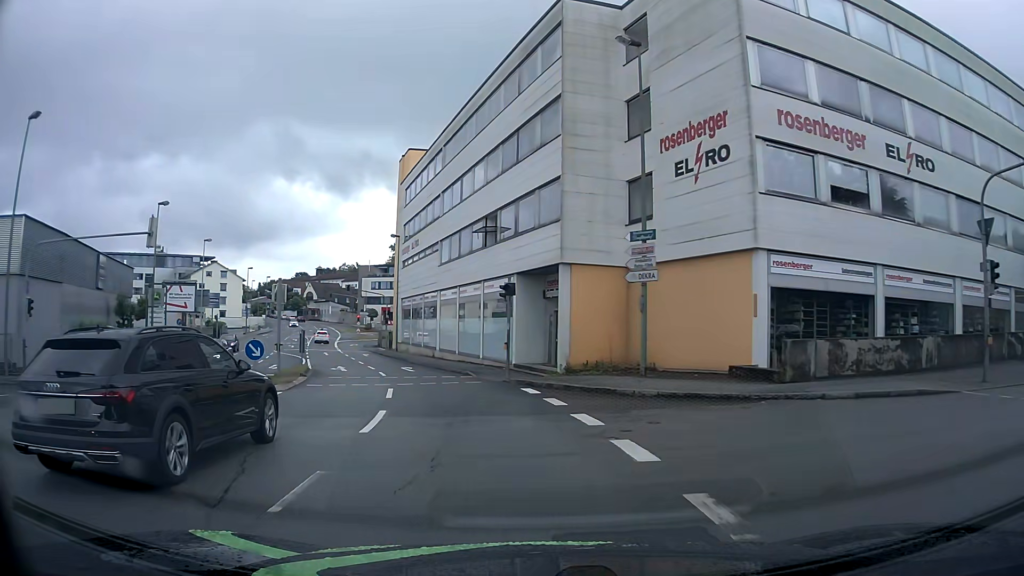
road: tertiary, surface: asphalt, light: Day
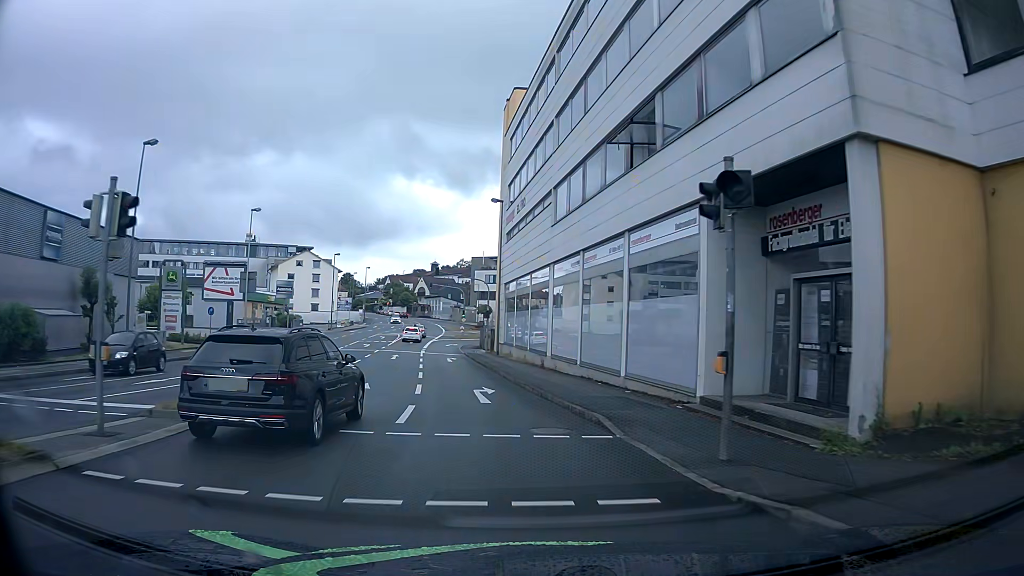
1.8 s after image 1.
(-1.6, +15.5) m; -12°
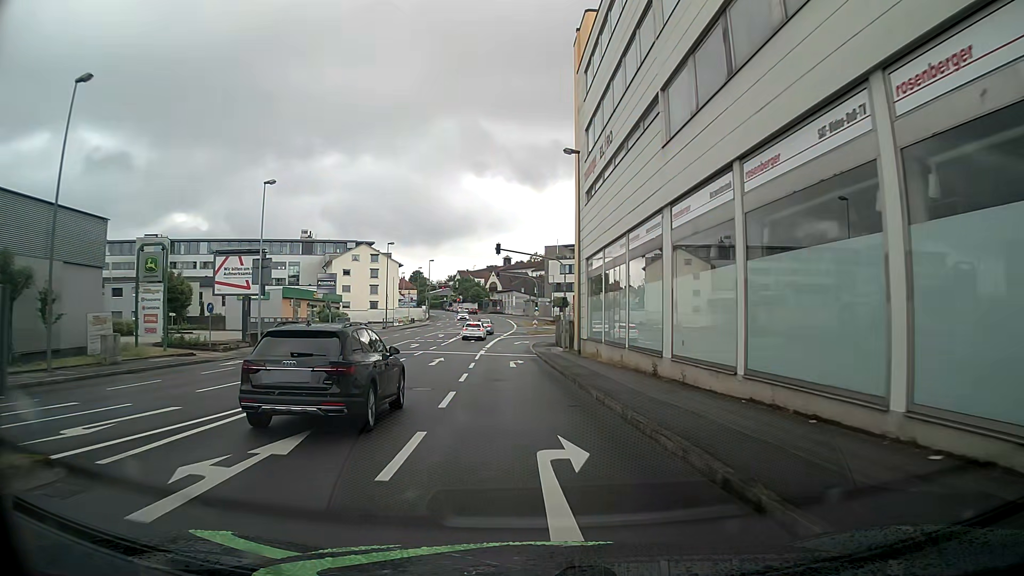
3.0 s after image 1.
(-0.6, +10.9) m; -8°
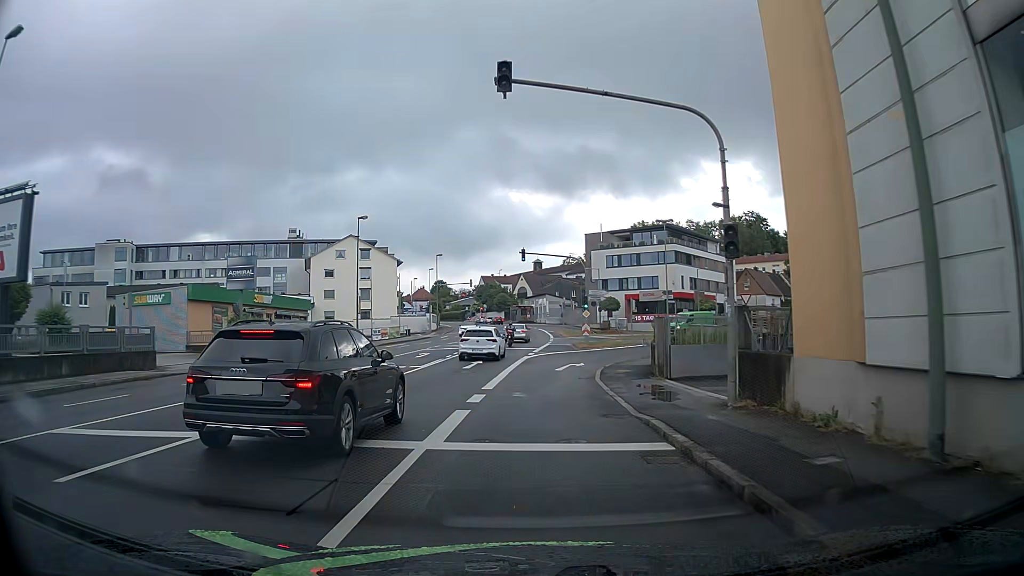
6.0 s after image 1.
(-0.2, +27.4) m; -1°
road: tertiary_link
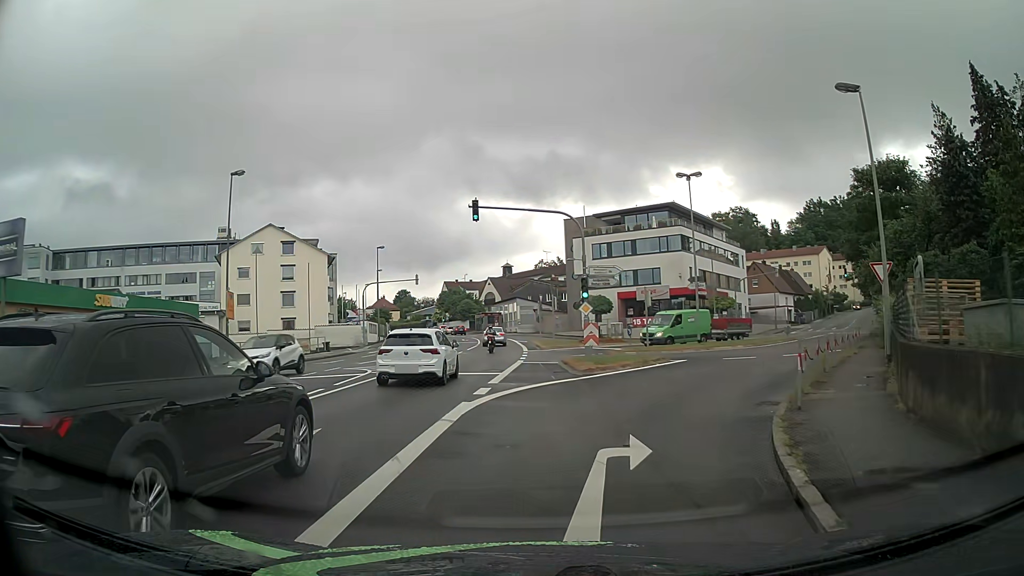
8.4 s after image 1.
(+0.3, +19.6) m; +3°
(+1, +10) (+5, +19) (+10, +28) (+15, +36) (+20, +45) (+26, +53) (+31, +62) (+36, +71) (+41, +79) (+46, +88) m
